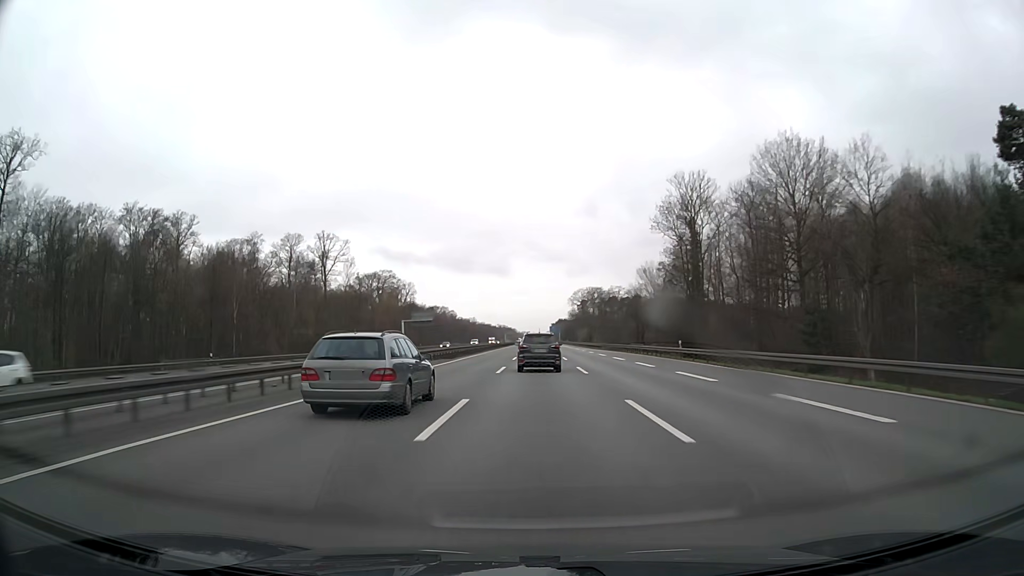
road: motorway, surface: asphalt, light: Day
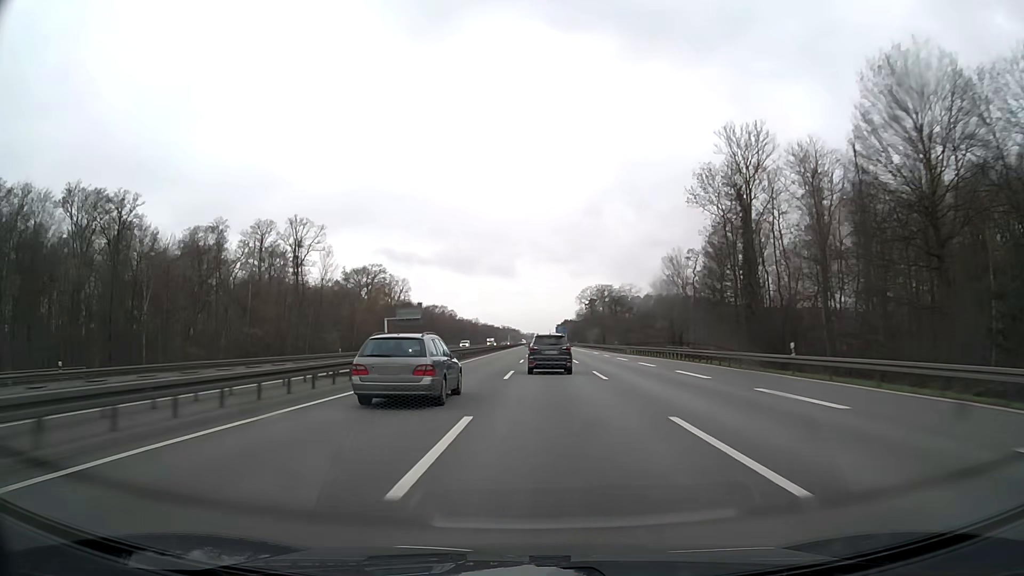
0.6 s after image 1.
(0.0, +21.3) m; 0°
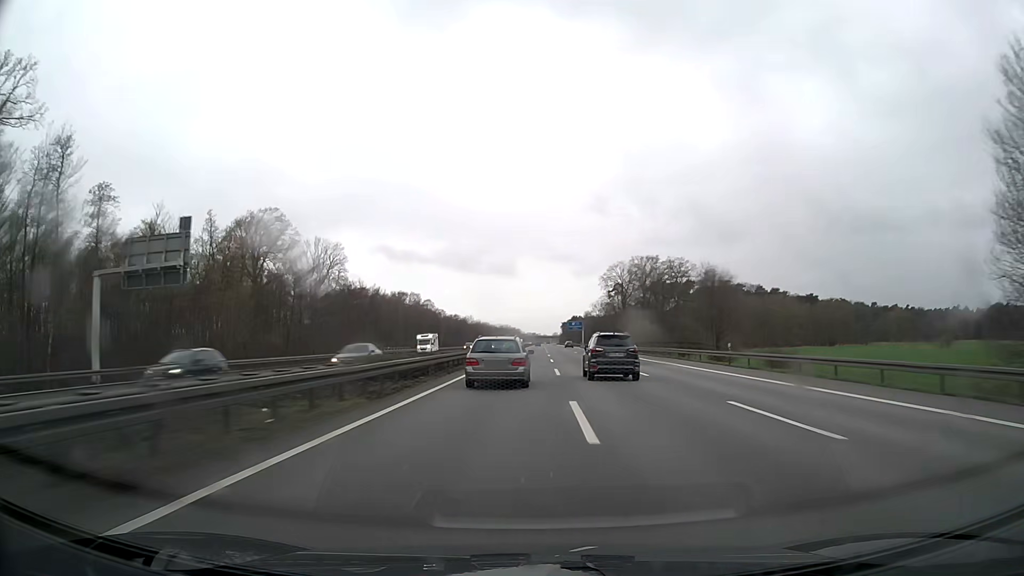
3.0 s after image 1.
(-0.6, +87.3) m; 0°
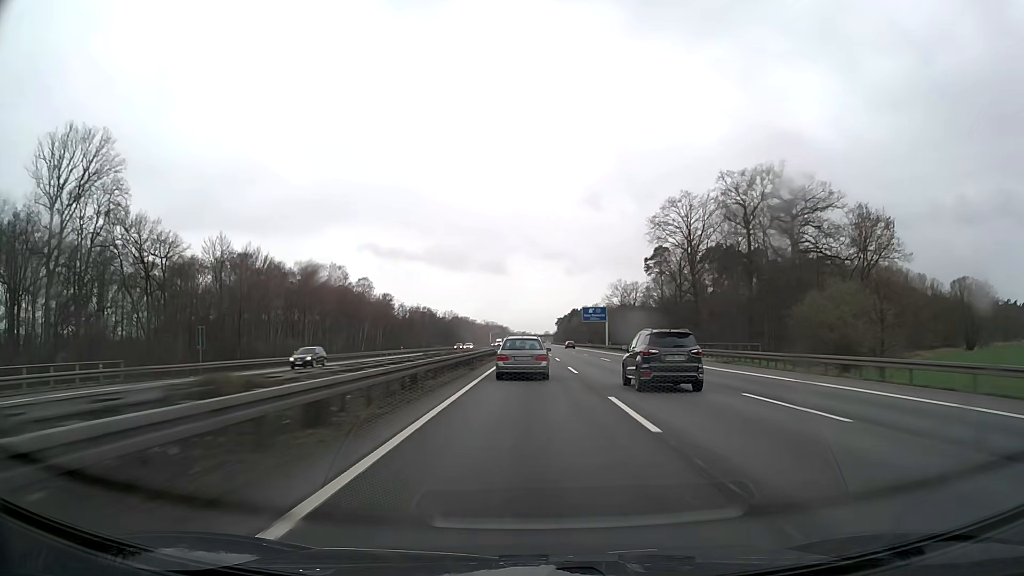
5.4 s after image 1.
(+0.7, +89.1) m; +1°
(0, +10) (0, +20) (0, +30) (0, +40) (0, +50) (0, +60) (0, +70) (0, +80) (0, +90) (0, +100) m
